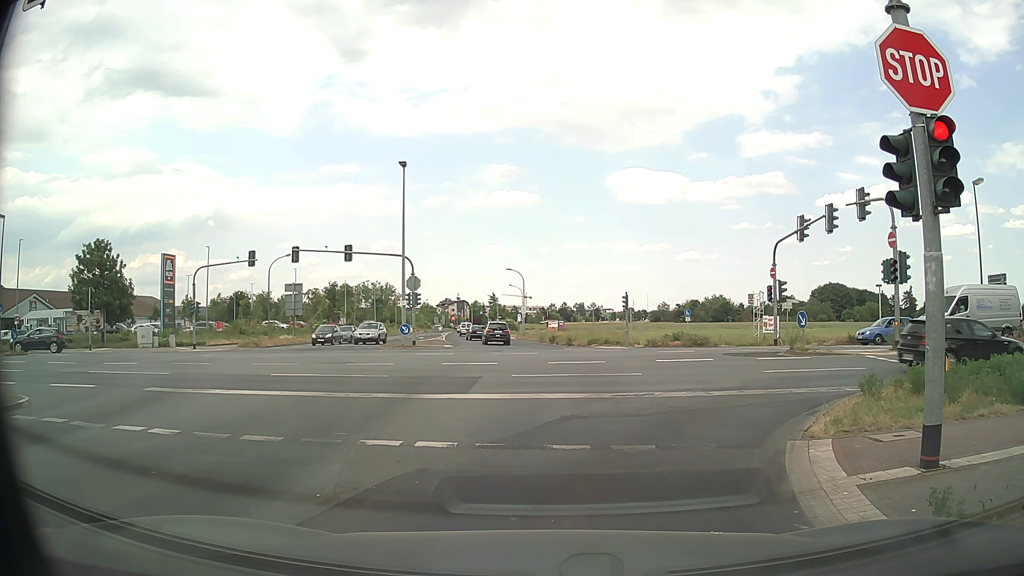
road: tertiary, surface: asphalt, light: Day
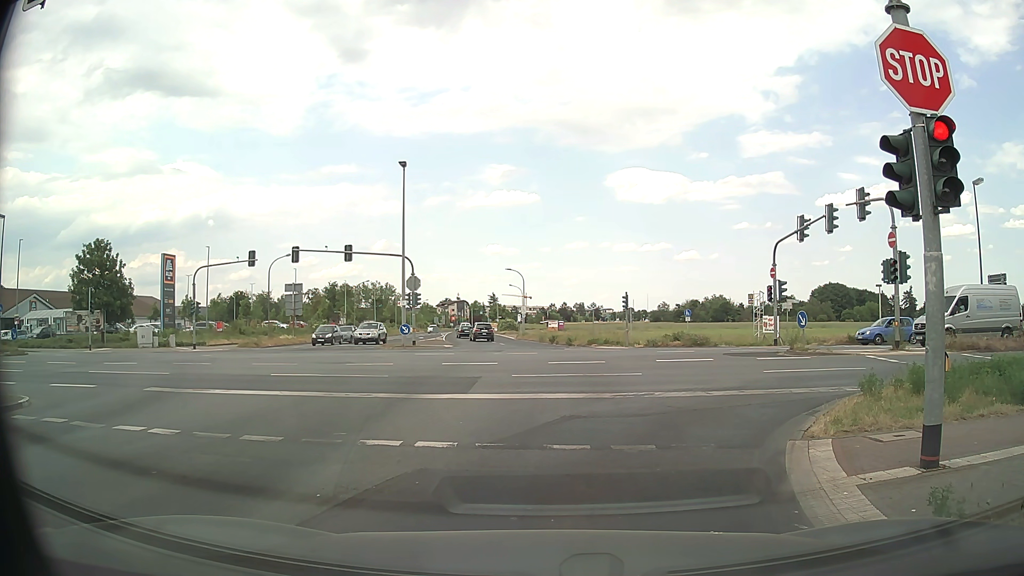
(0.0, 0.0) m; 0°
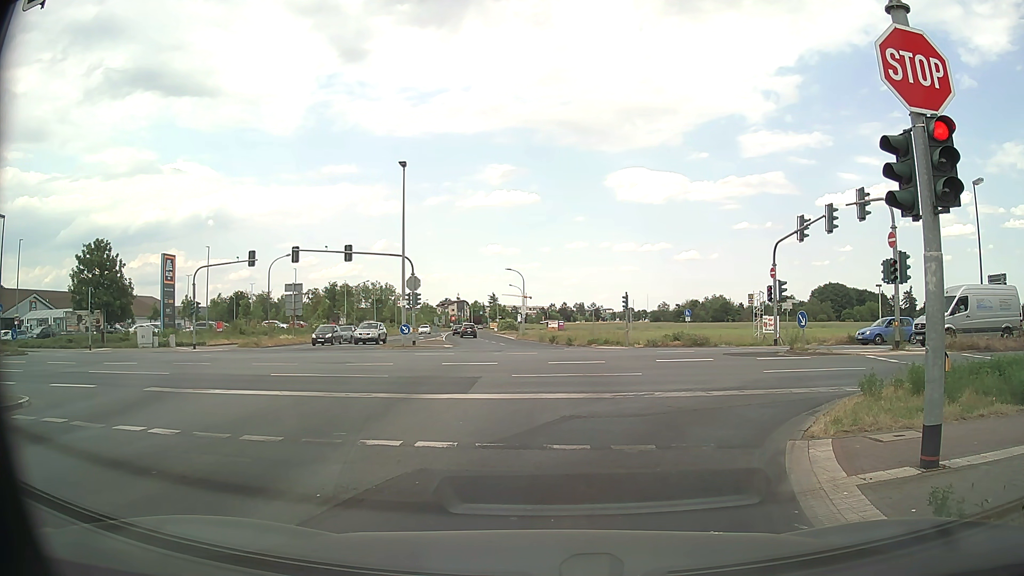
(0.0, 0.0) m; 0°
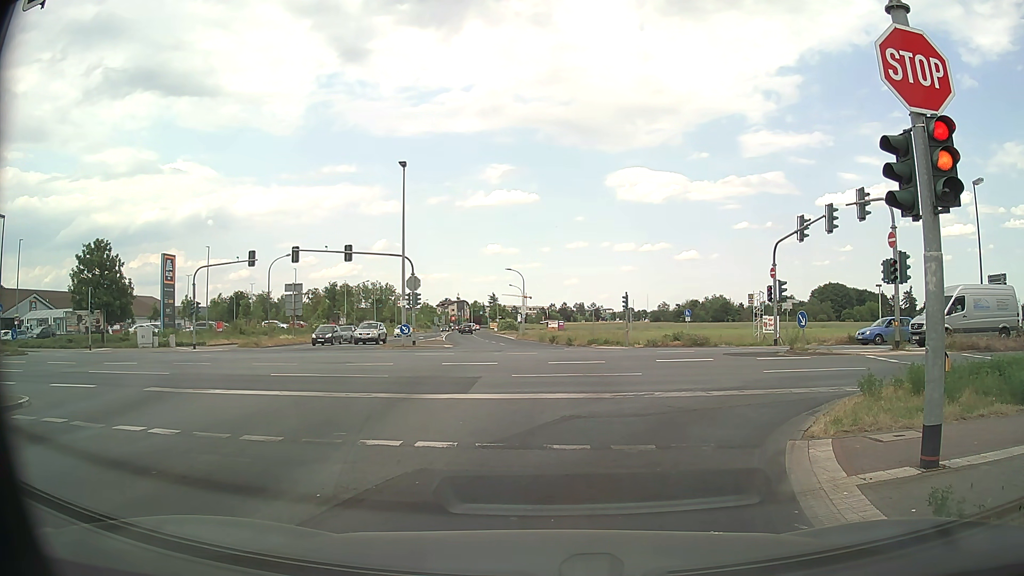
(0.0, 0.0) m; 0°
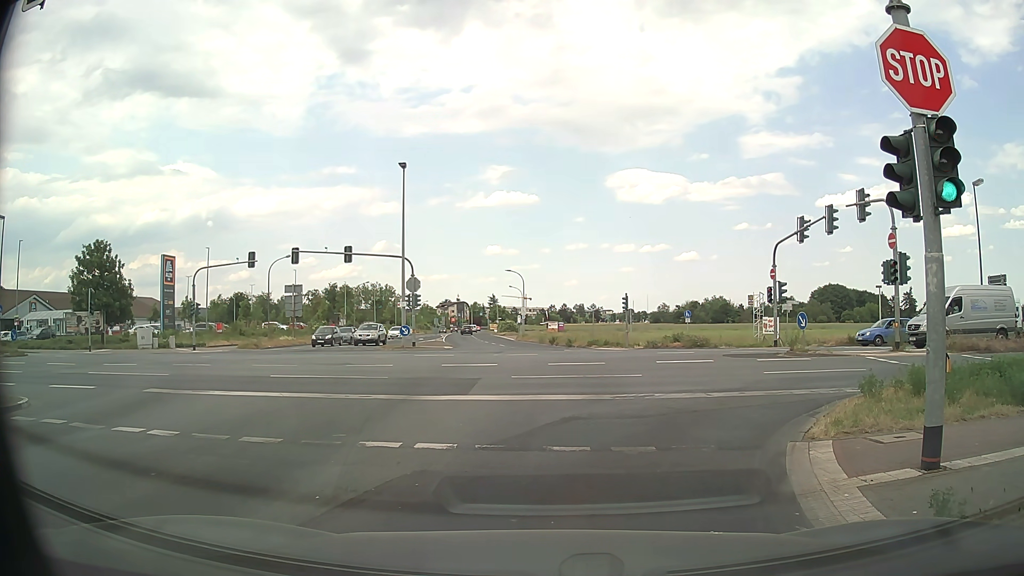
(0.0, 0.0) m; 0°
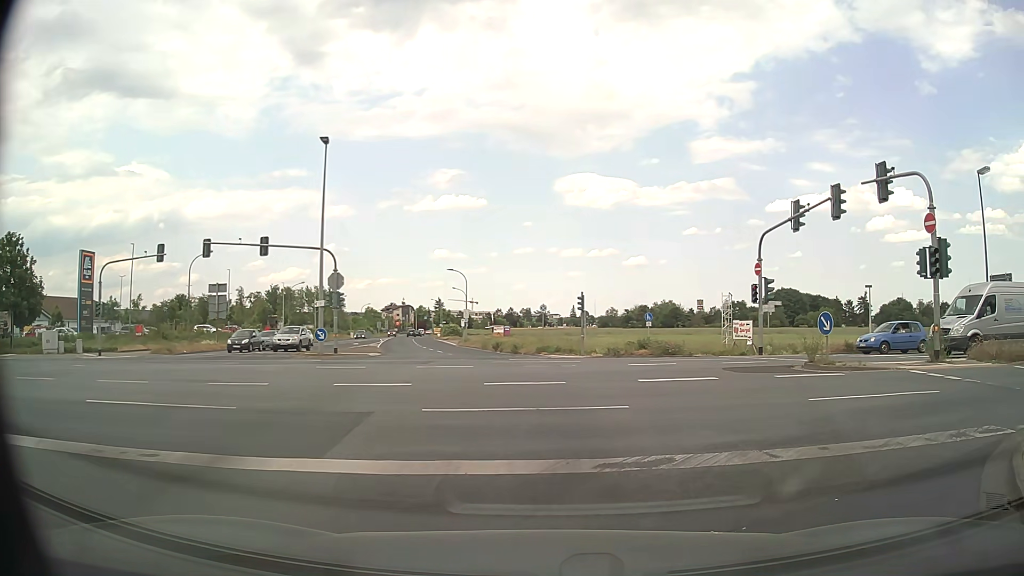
(+0.1, +6.3) m; +4°
